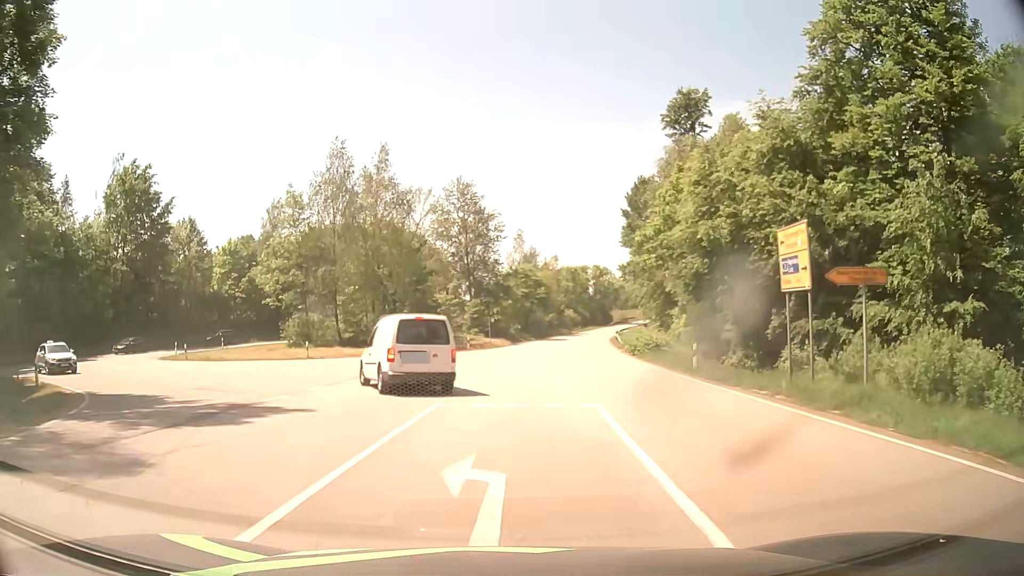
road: secondary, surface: asphalt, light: Day
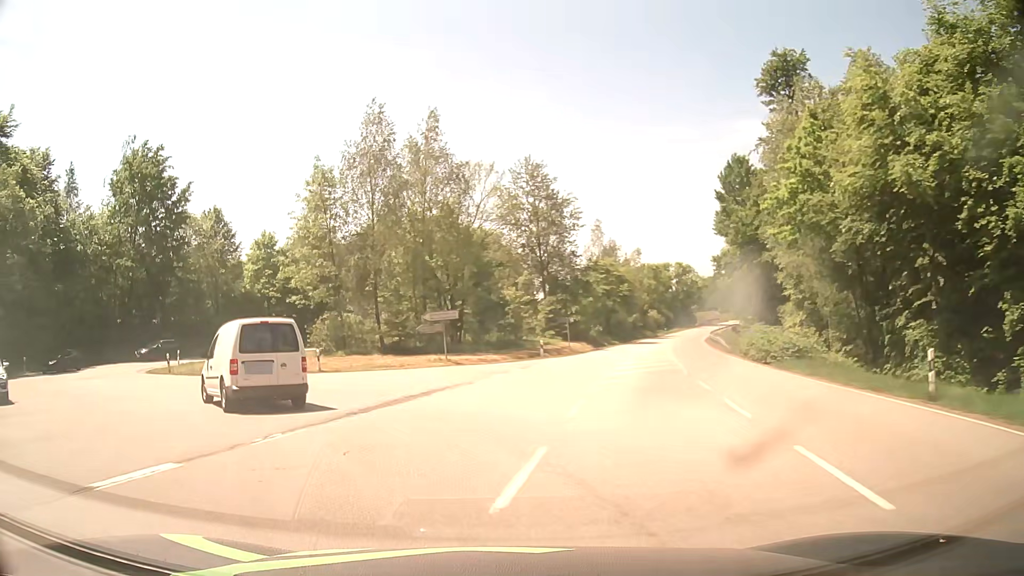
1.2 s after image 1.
(-0.2, +11.3) m; -6°
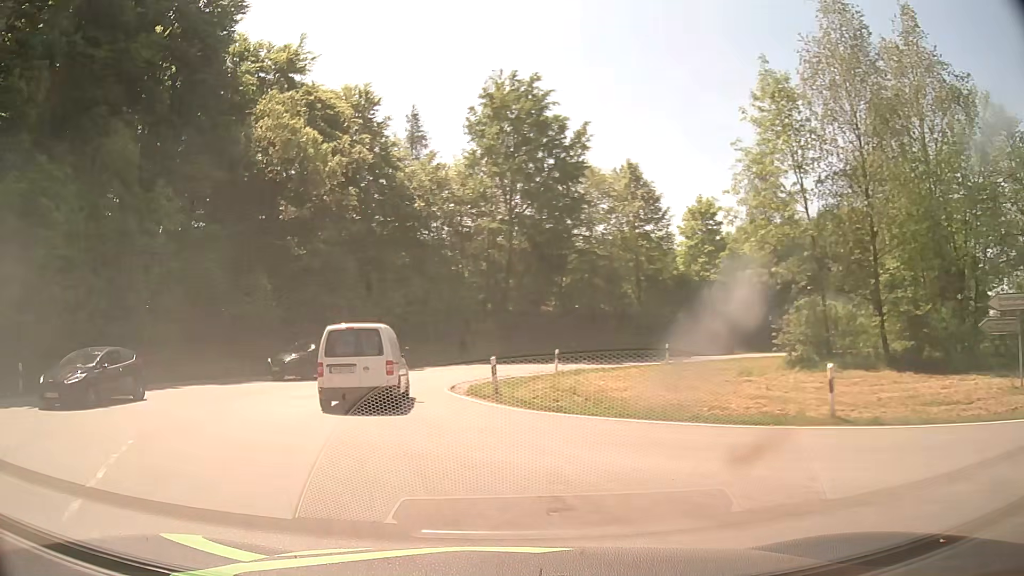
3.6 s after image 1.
(-5.4, +17.4) m; -39°
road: tertiary
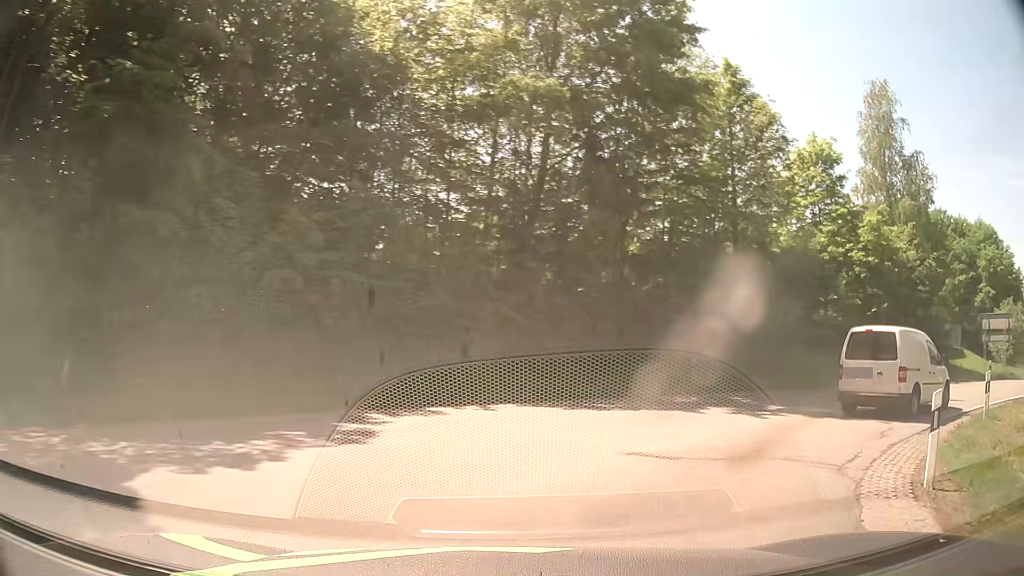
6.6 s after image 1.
(-3.2, +23.5) m; +7°
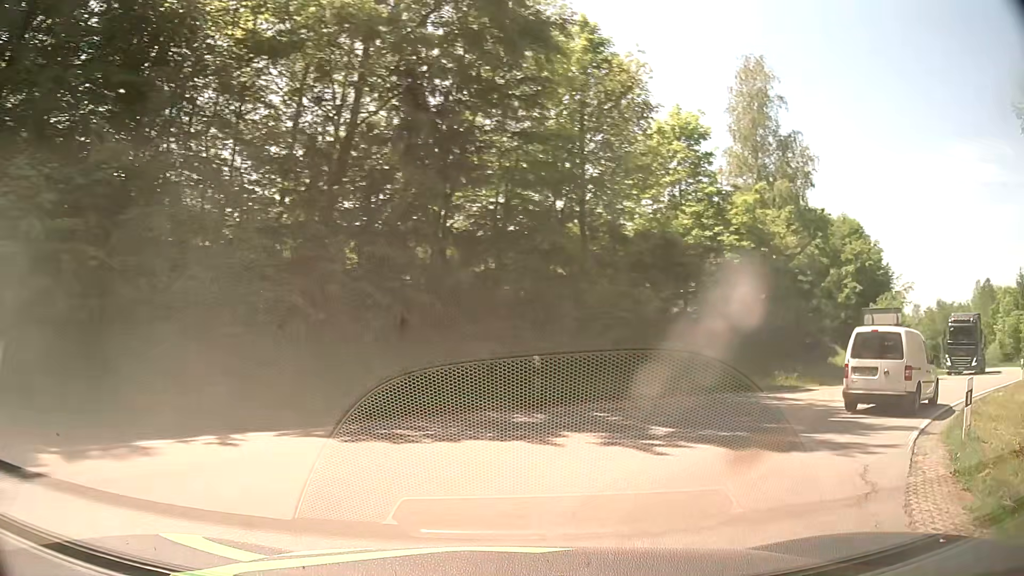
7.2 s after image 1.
(+0.6, +4.7) m; +15°
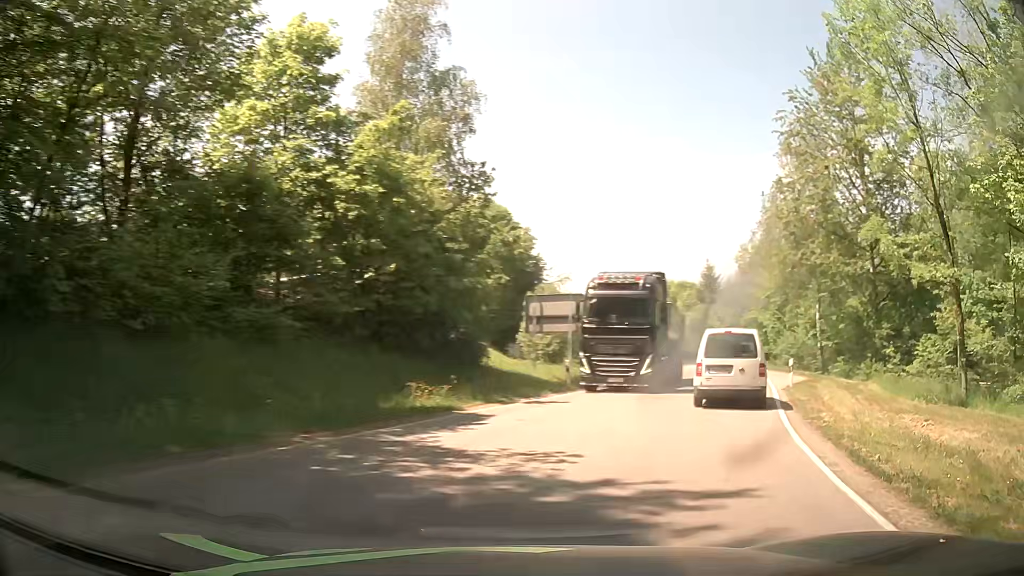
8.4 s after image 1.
(+2.6, +9.3) m; +31°
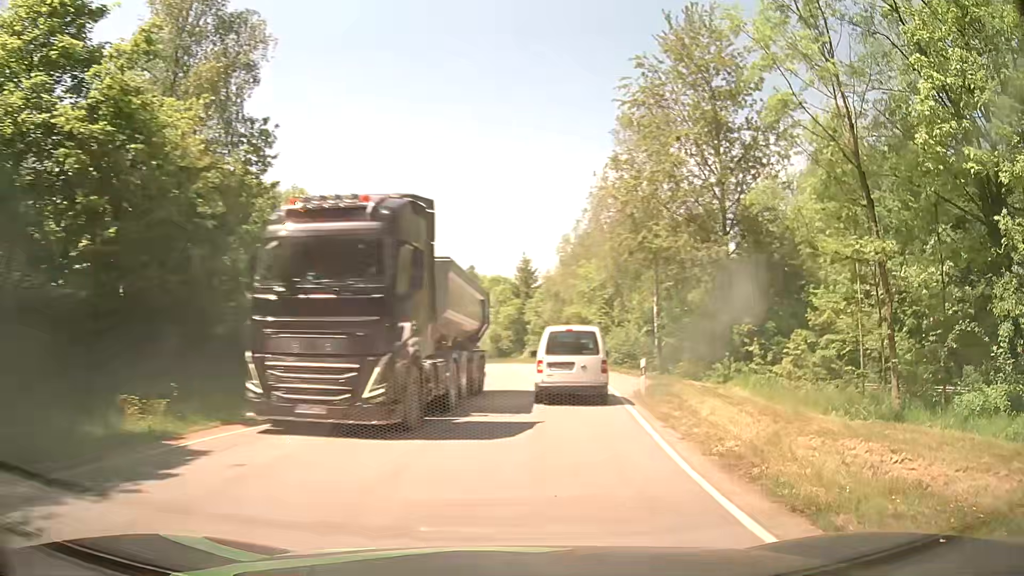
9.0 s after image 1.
(+0.8, +5.2) m; +16°
